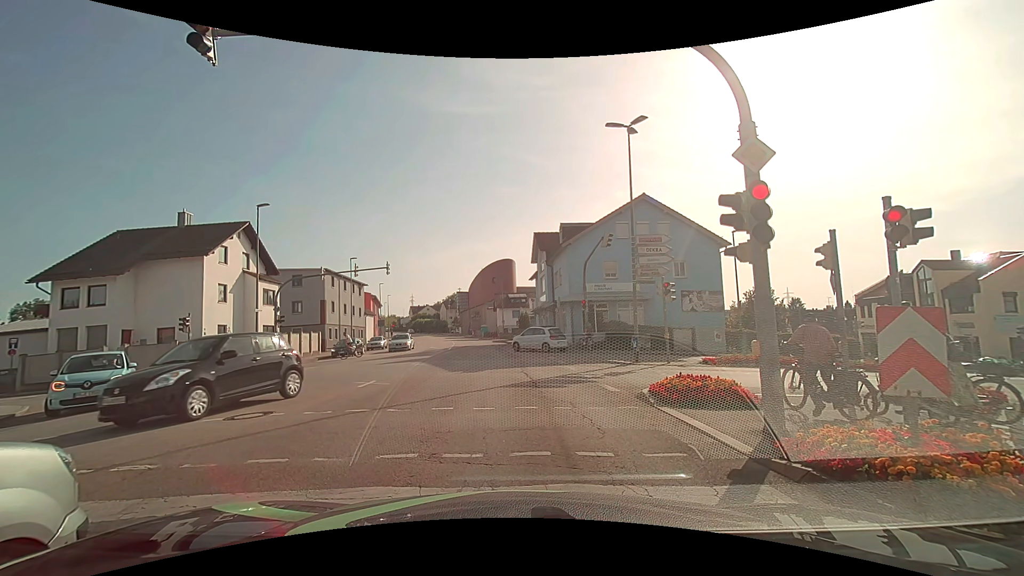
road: tertiary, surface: asphalt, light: Day
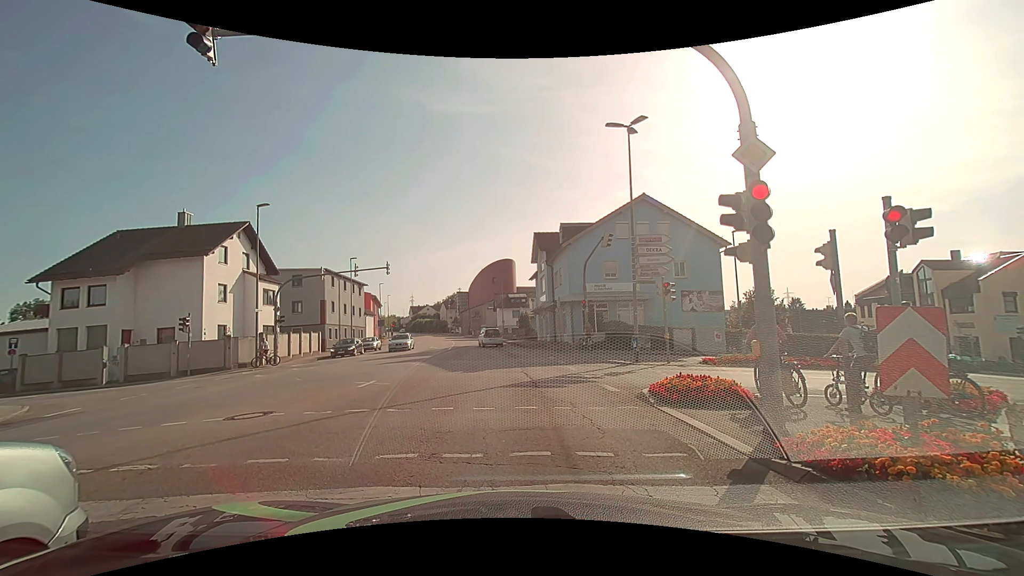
(0.0, 0.0) m; 0°
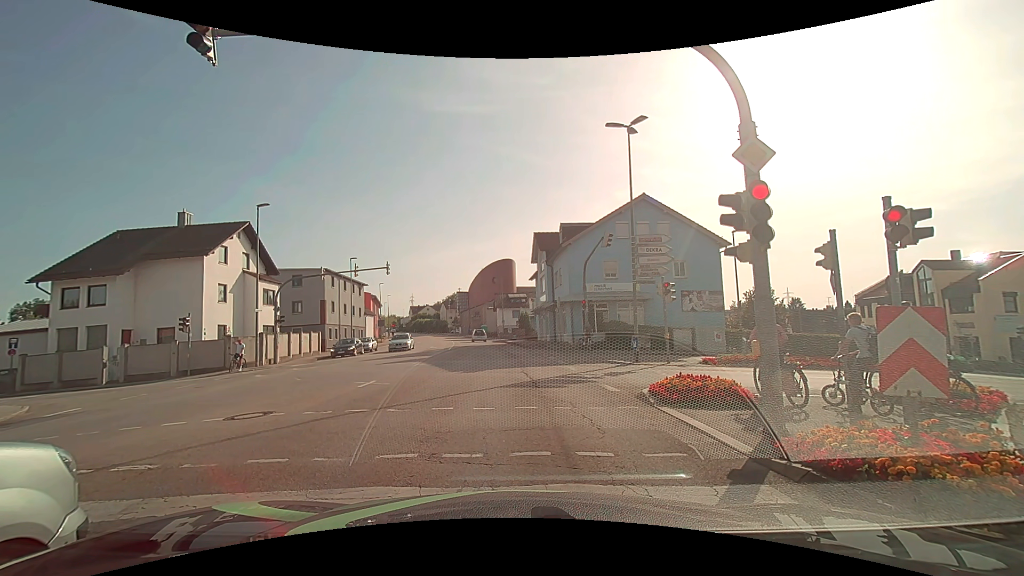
(0.0, 0.0) m; 0°
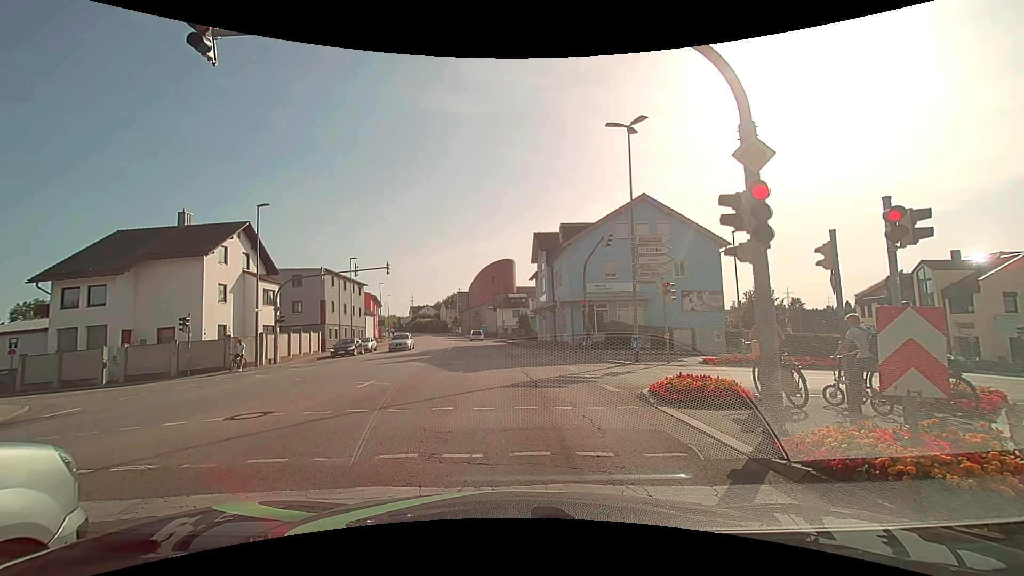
(0.0, 0.0) m; 0°
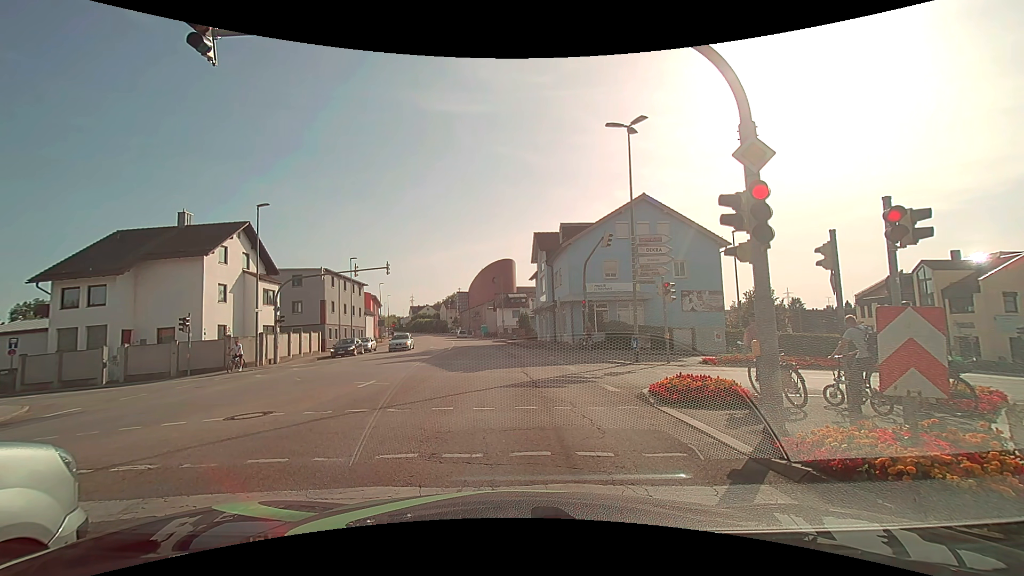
(0.0, 0.0) m; 0°
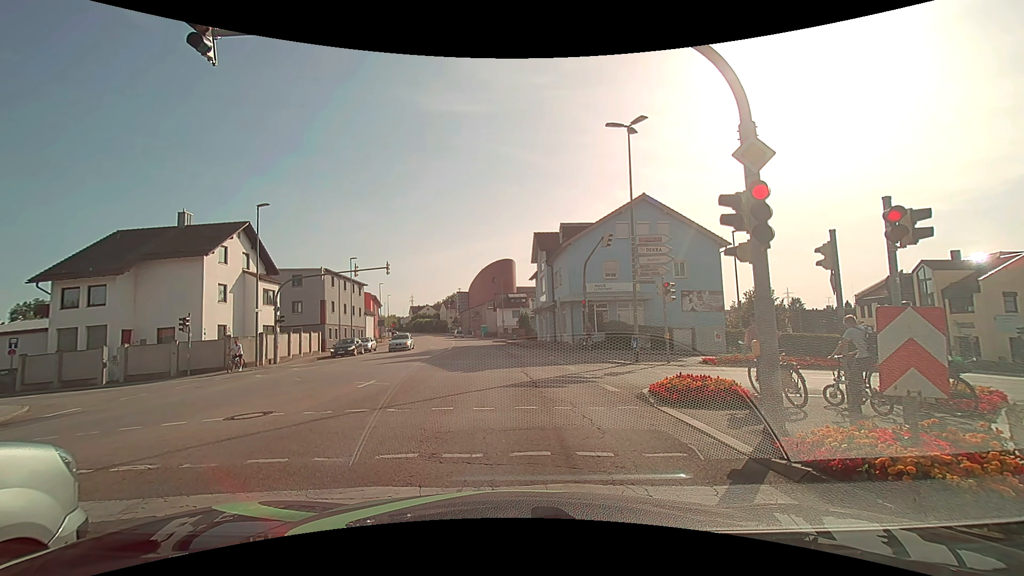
(0.0, 0.0) m; 0°
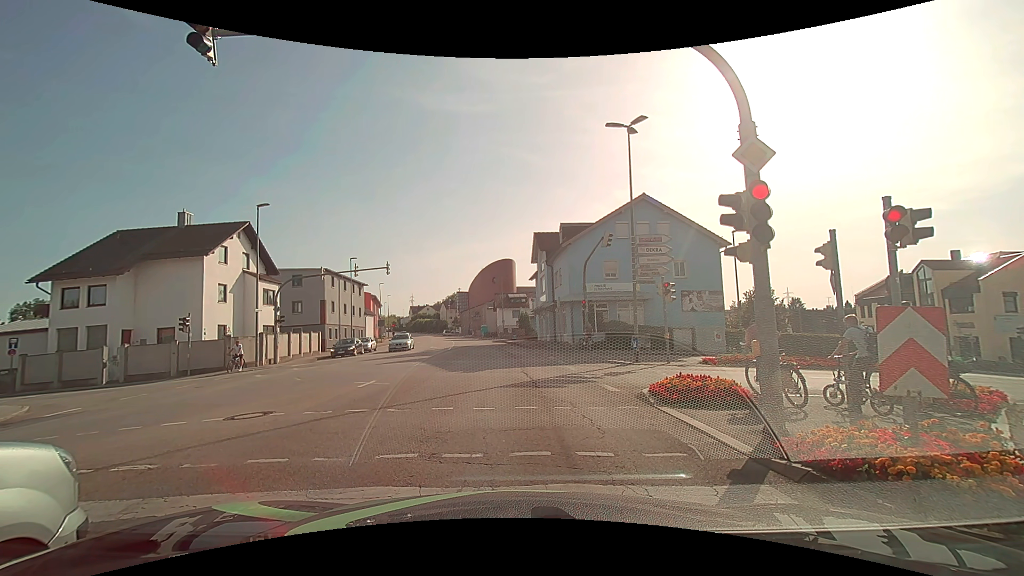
(0.0, 0.0) m; 0°
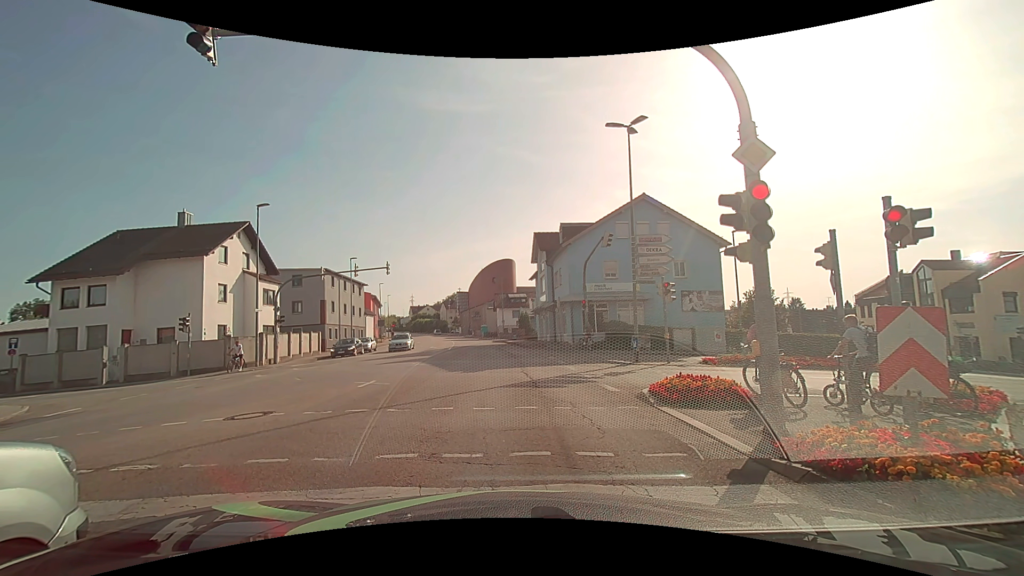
(0.0, 0.0) m; 0°
(0, +10) (0, +20) (-1, +30) (-2, +40) (-3, +50) (-5, +60) (-6, +70) (-8, +79) (-10, +89) (-12, +99) m
